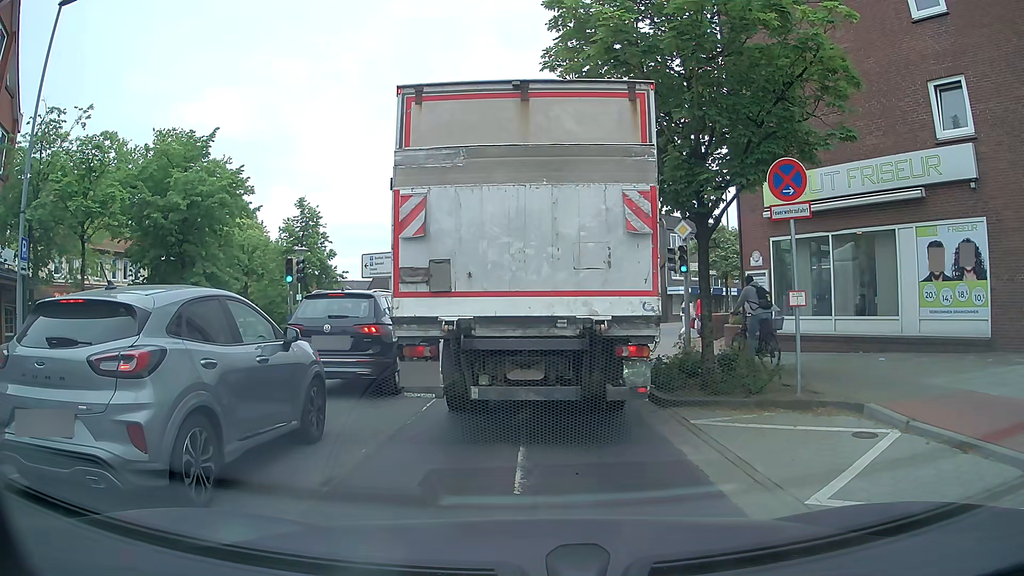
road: tertiary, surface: asphalt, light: Day
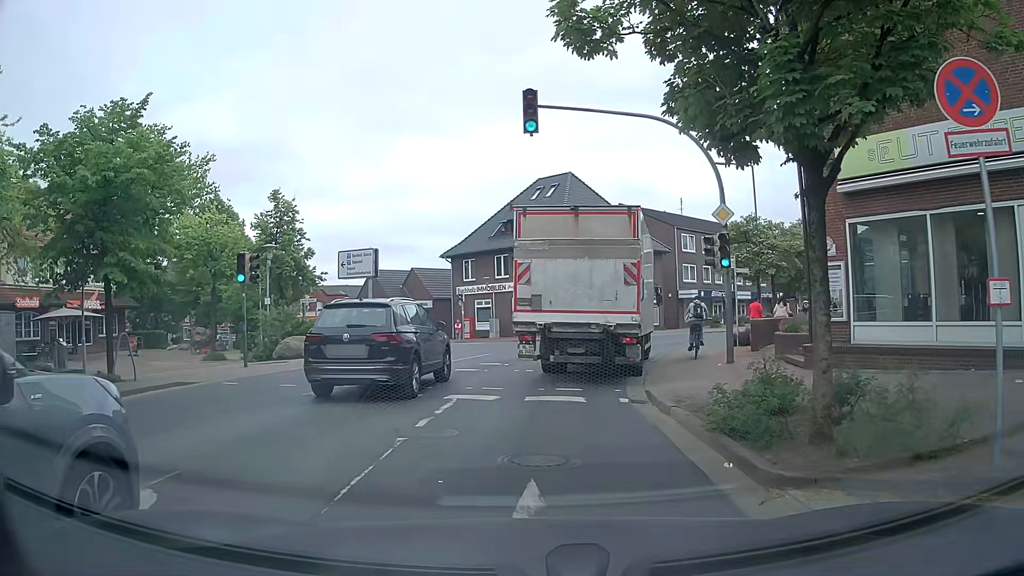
(-0.1, +4.5) m; -1°
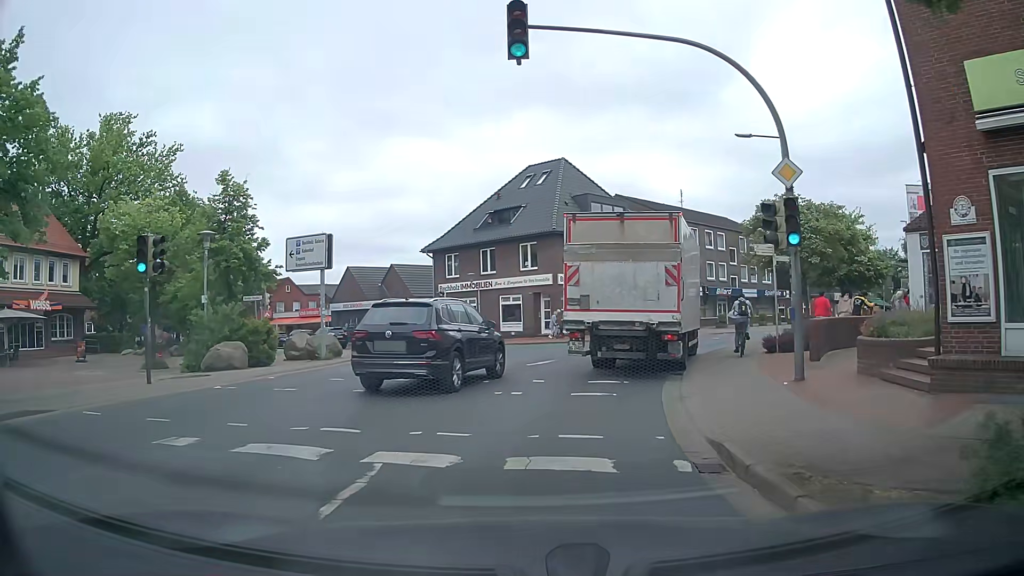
(0.0, +5.1) m; 0°
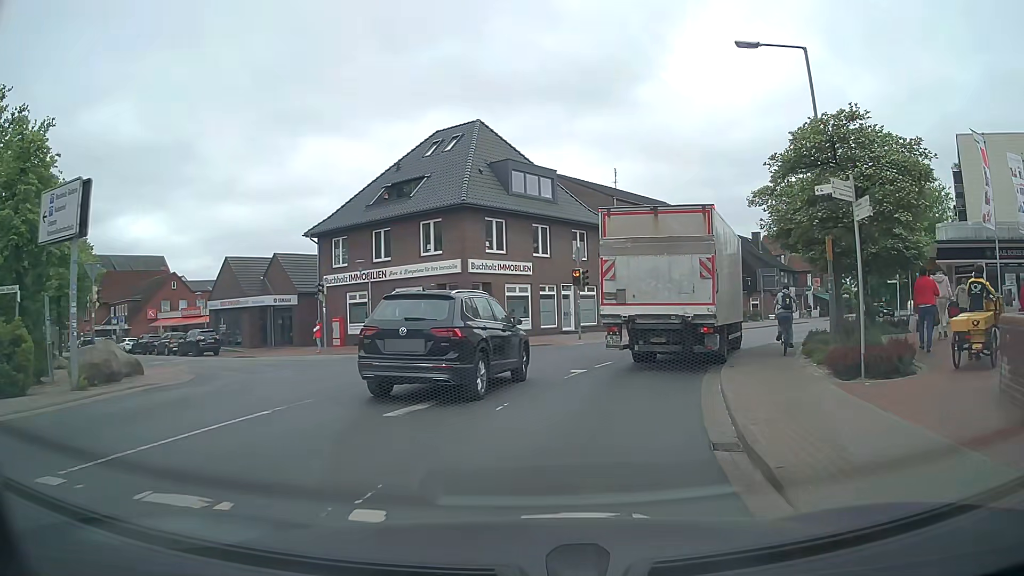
(+0.5, +9.5) m; +7°
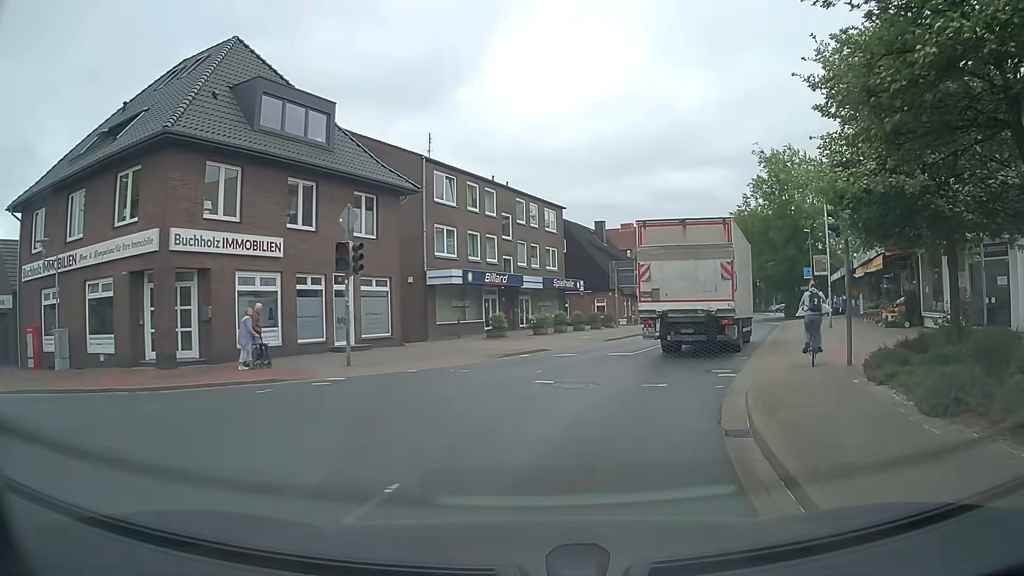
(+2.0, +13.5) m; +16°
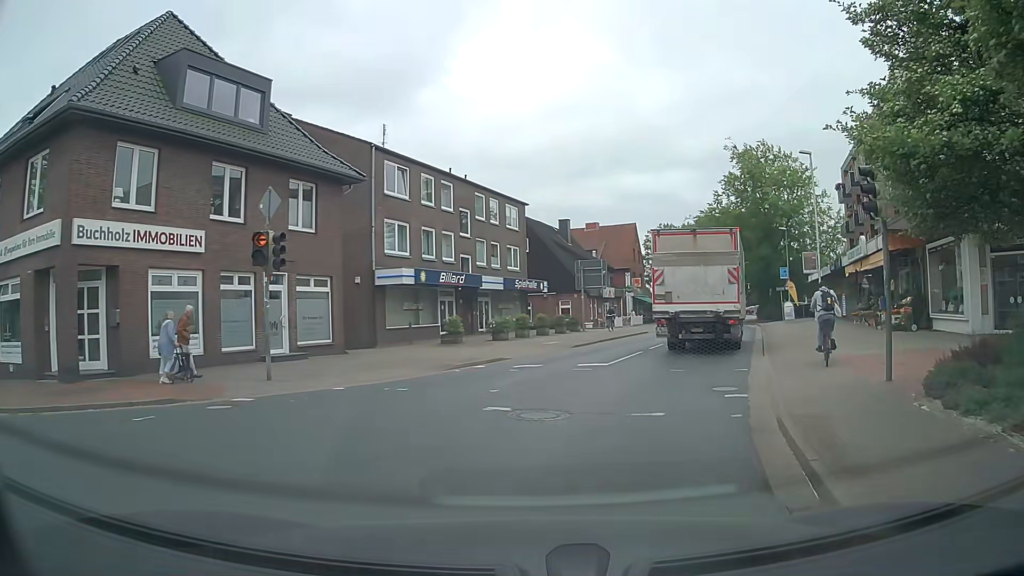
(+0.1, +3.1) m; +3°
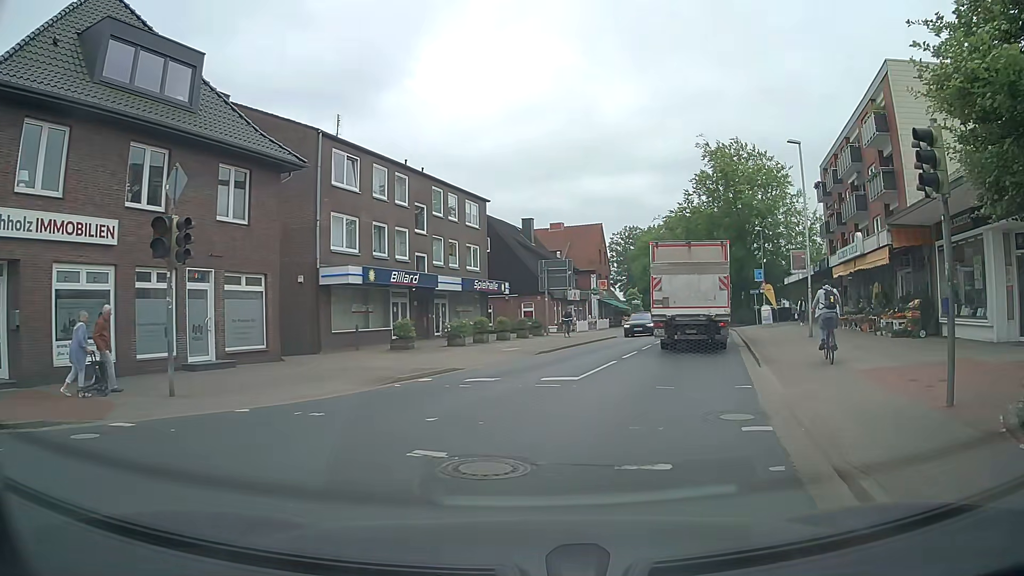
(+0.1, +2.8) m; +2°
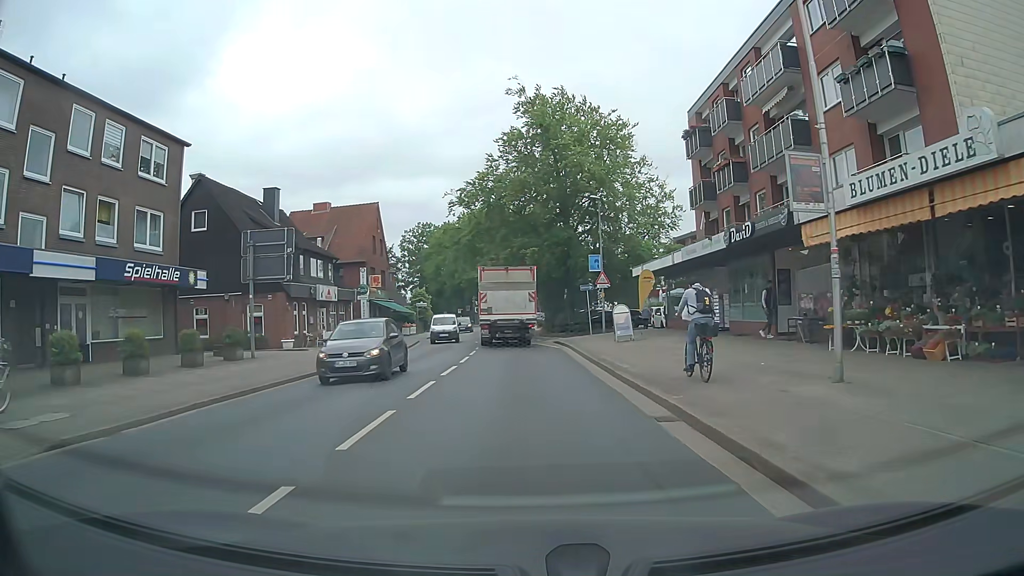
(+3.9, +17.5) m; +19°
(0, +10) (0, +20) (-1, +30) (-2, +40) (-3, +50) (-4, +60) (-4, +70) (-4, +80) (-6, +90) (-8, +100) m
